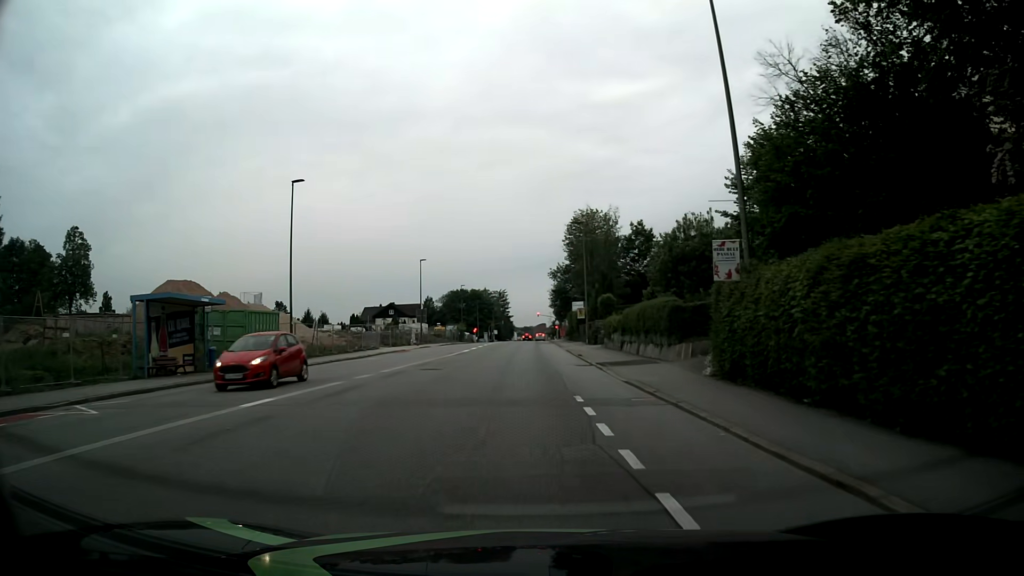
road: tertiary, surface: asphalt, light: Day
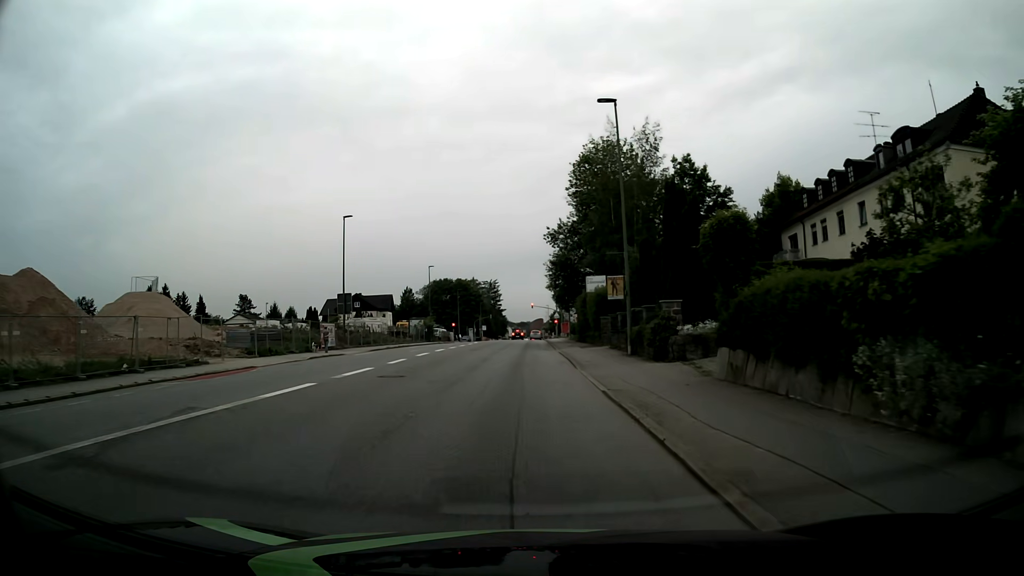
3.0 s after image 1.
(+0.7, +30.6) m; 0°
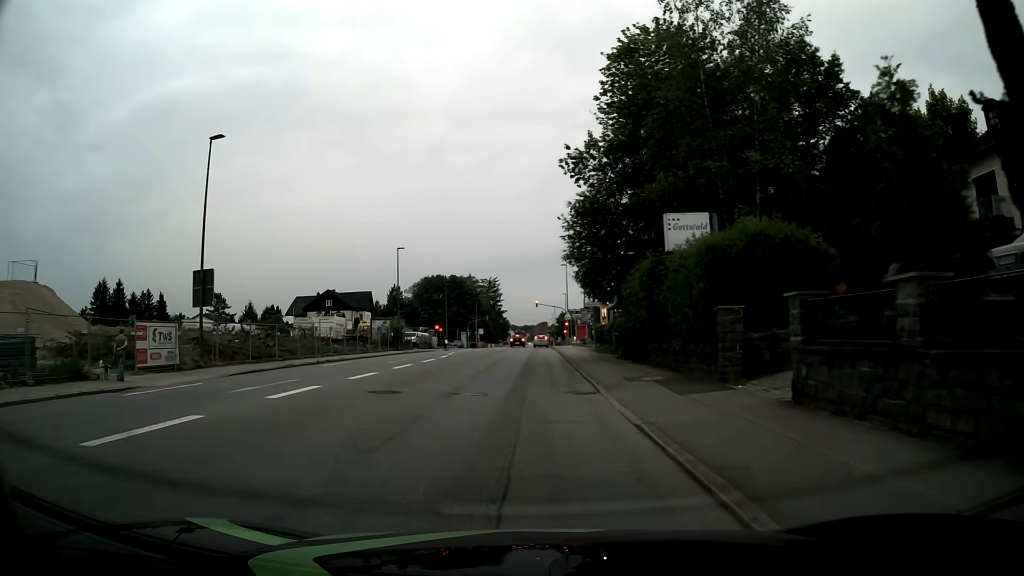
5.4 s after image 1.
(-0.1, +24.0) m; -1°
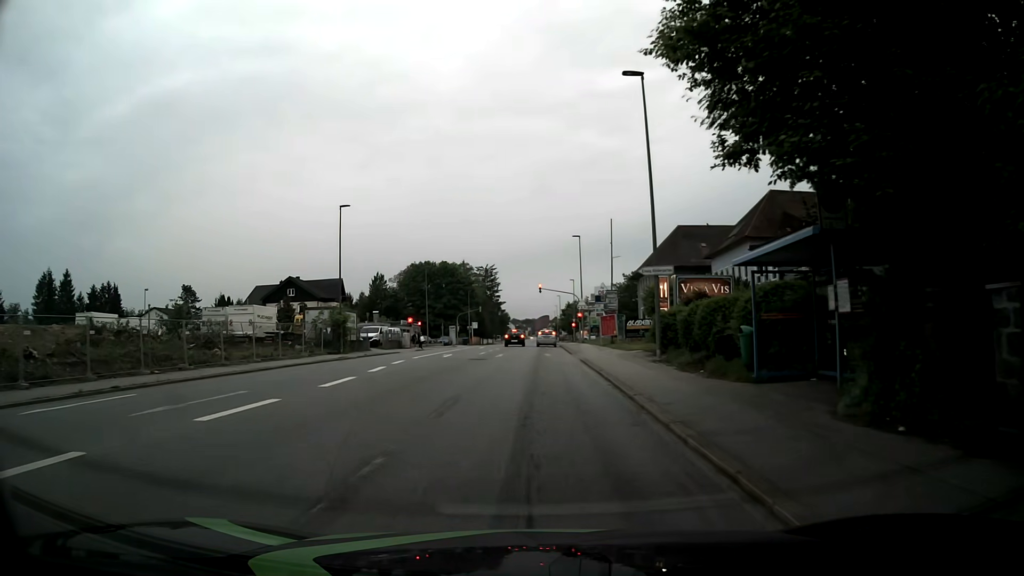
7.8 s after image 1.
(+0.3, +21.3) m; +1°
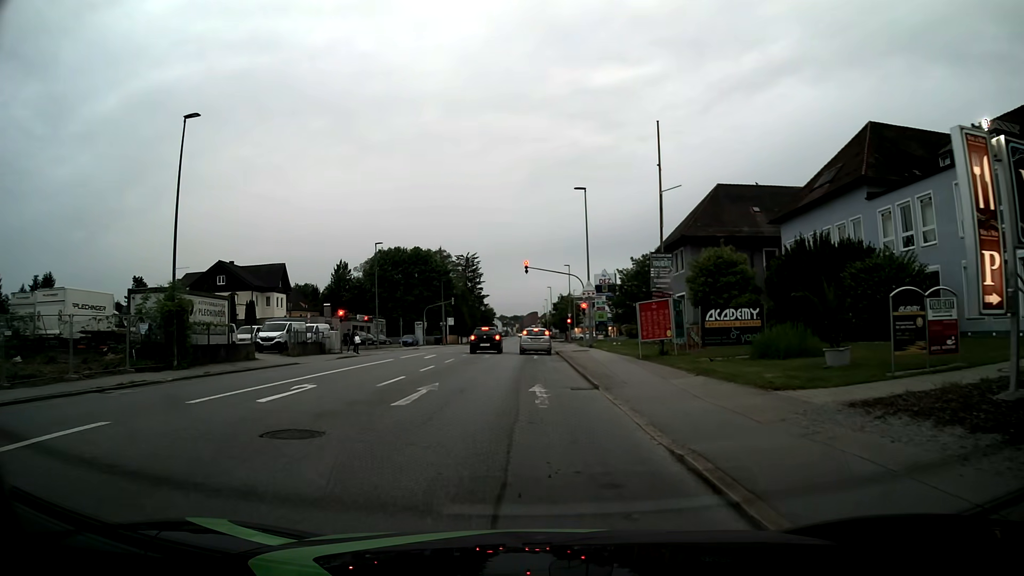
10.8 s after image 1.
(+0.2, +21.2) m; 0°
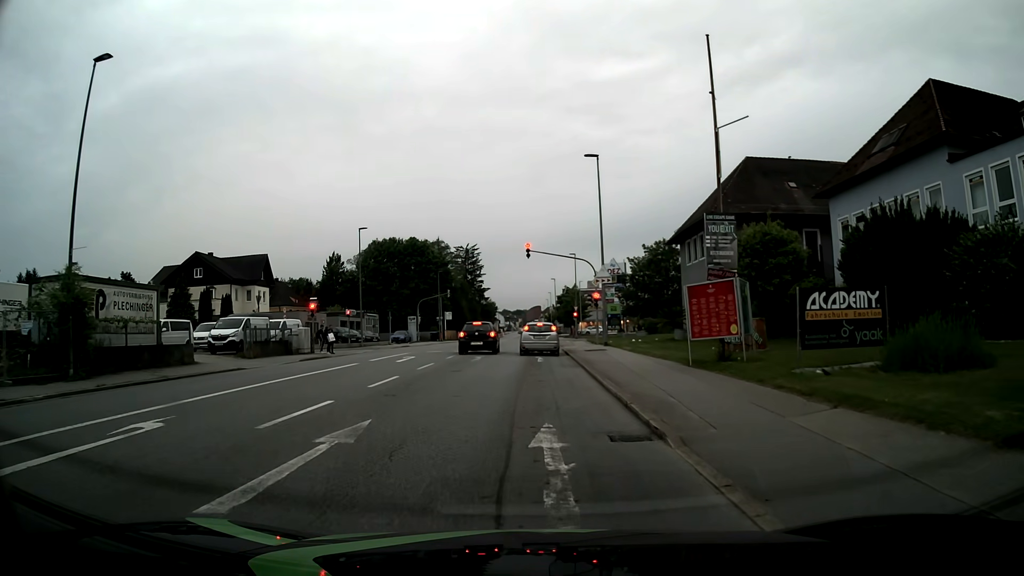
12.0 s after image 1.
(0.0, +7.0) m; 0°
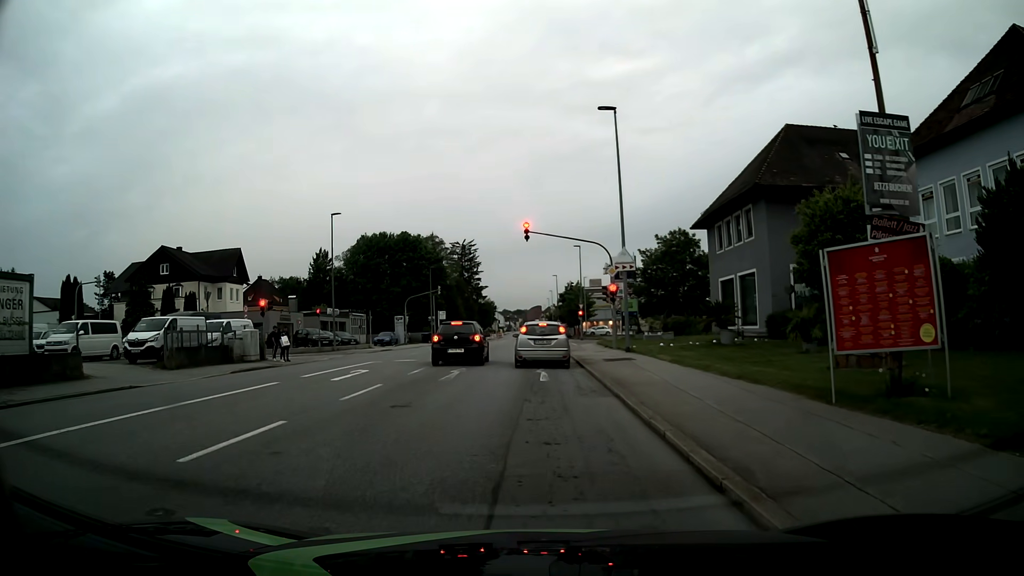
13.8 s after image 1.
(0.0, +8.0) m; -1°
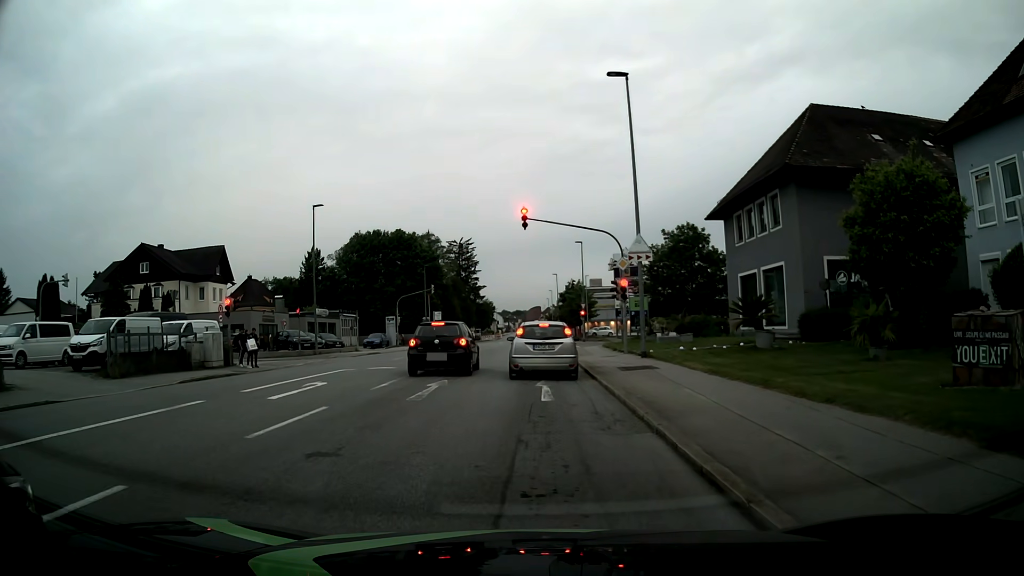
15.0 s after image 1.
(+0.1, +4.1) m; +1°
